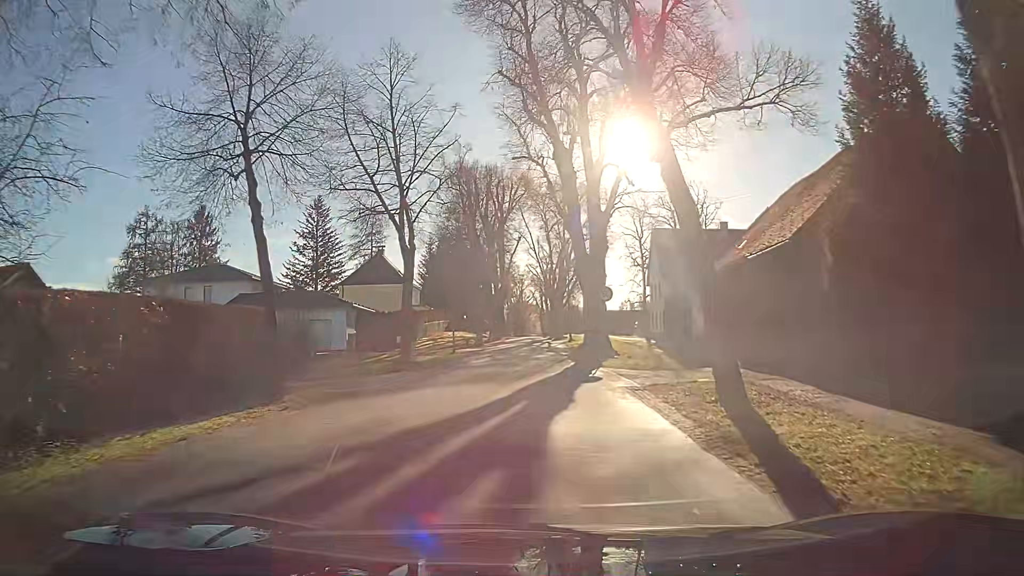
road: secondary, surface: asphalt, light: Day
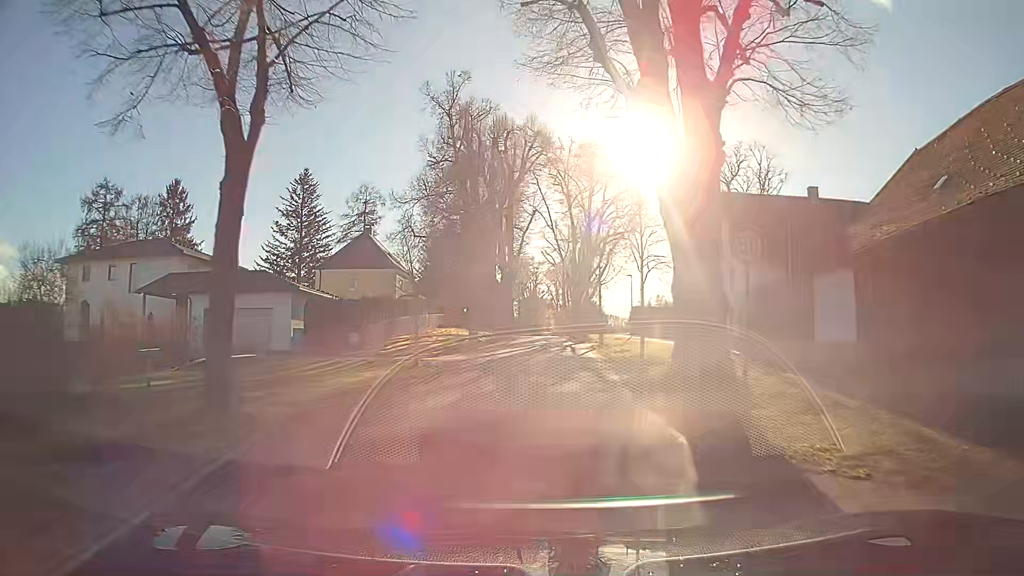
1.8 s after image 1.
(0.0, +16.1) m; 0°
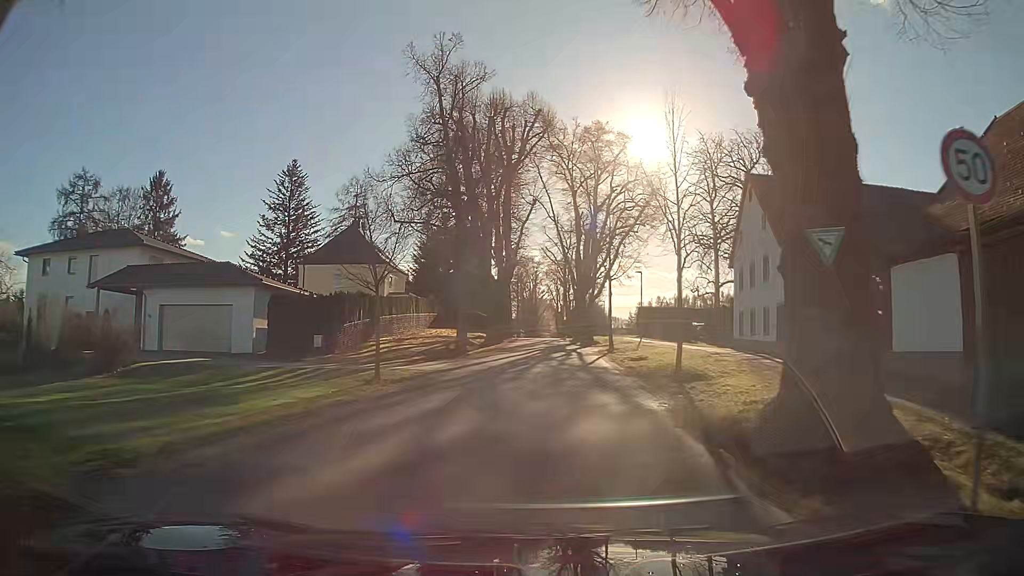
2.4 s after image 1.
(0.0, +5.8) m; 0°
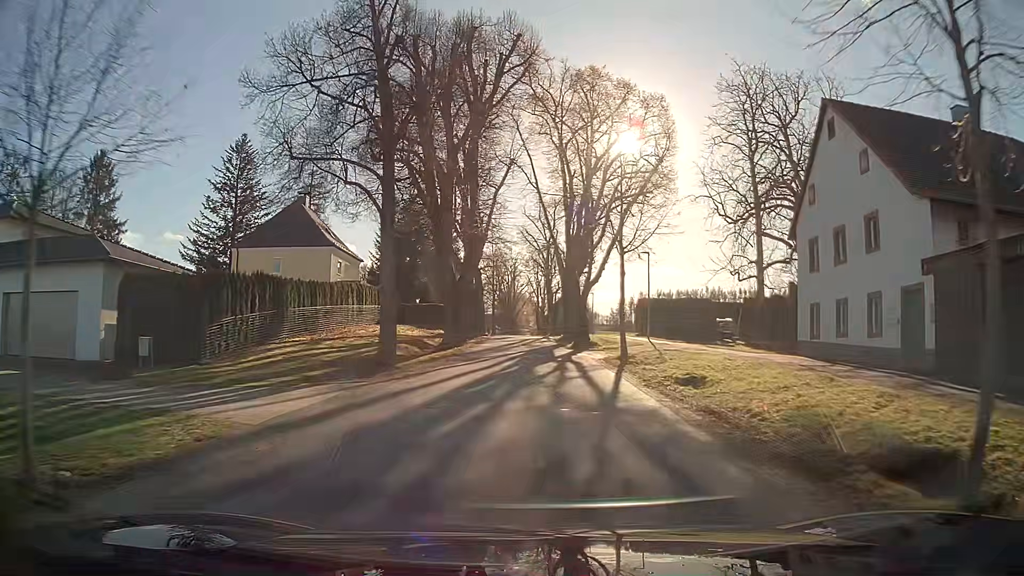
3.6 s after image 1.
(+0.1, +12.5) m; +1°
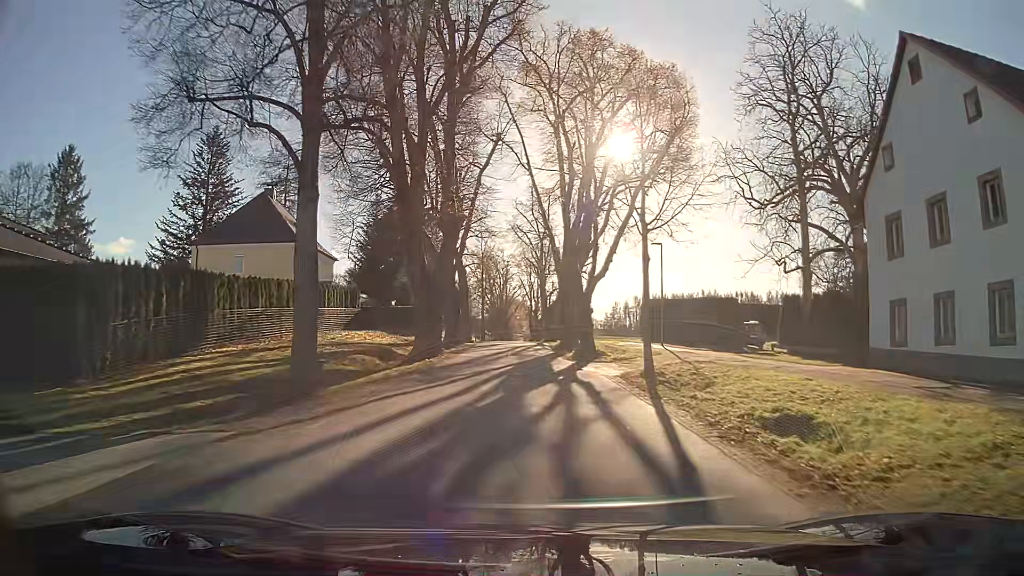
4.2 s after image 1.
(0.0, +6.7) m; 0°
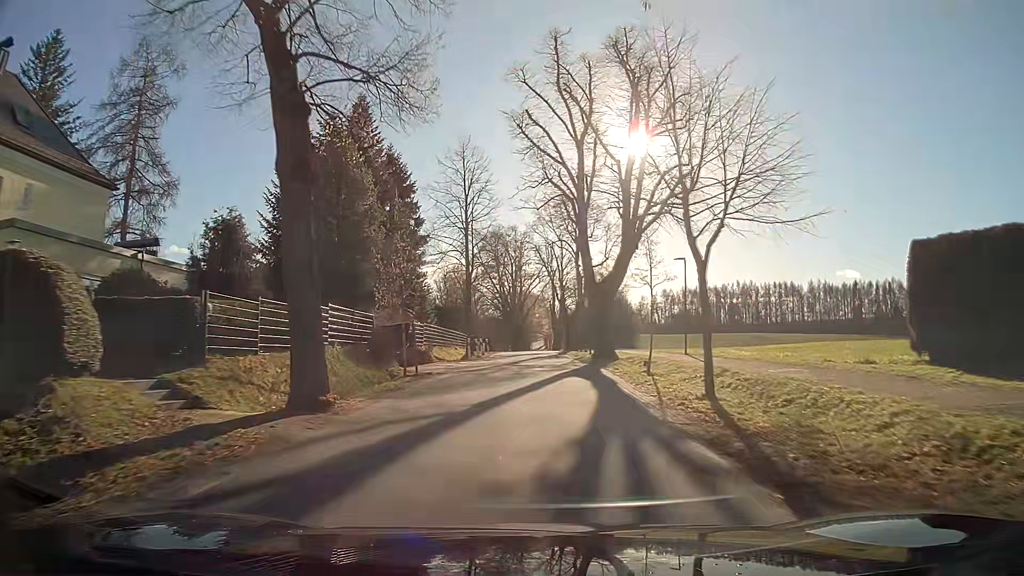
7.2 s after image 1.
(-0.6, +37.4) m; -1°
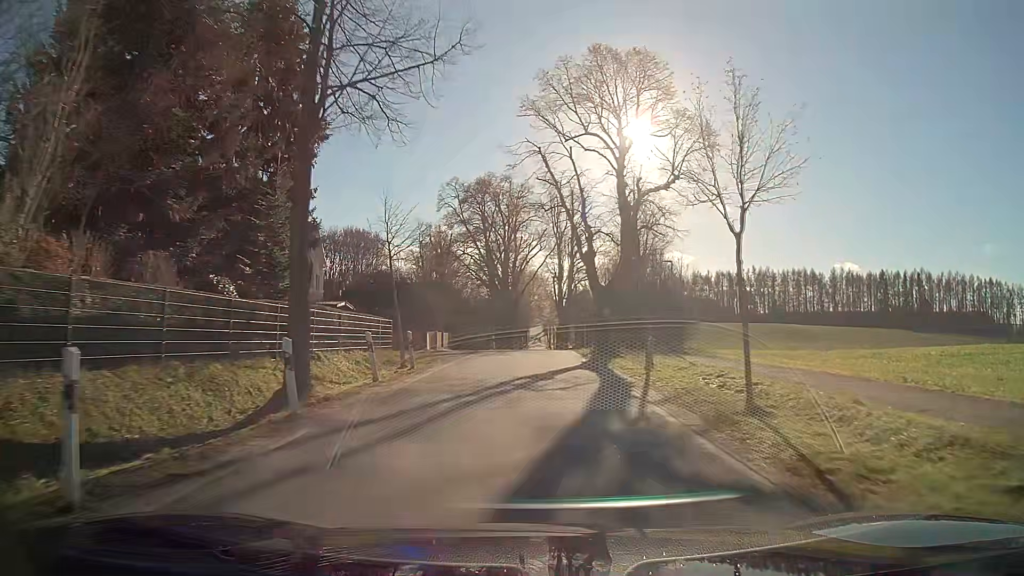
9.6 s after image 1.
(-0.3, +31.0) m; 0°
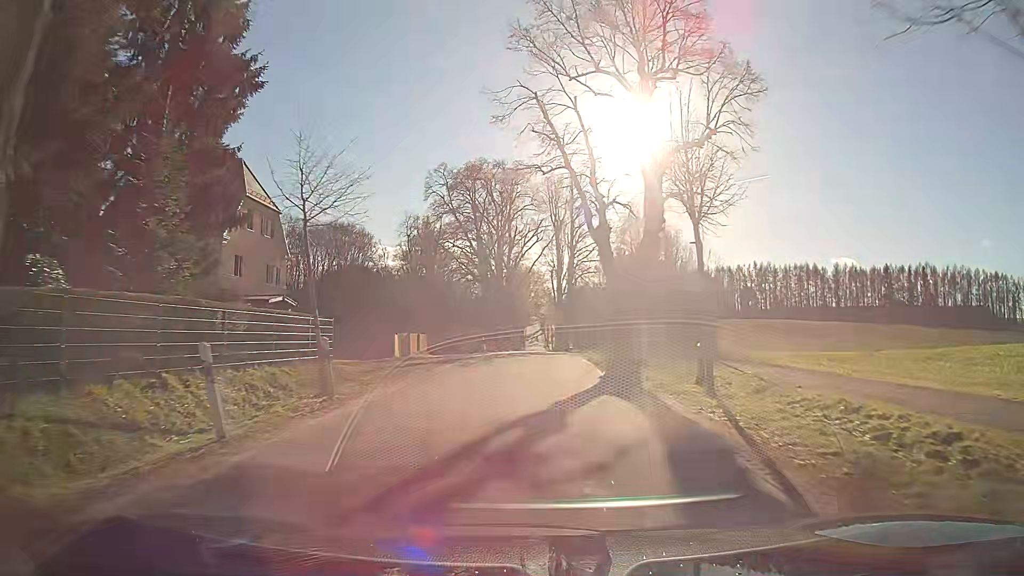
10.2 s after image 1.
(0.0, +7.7) m; 0°
